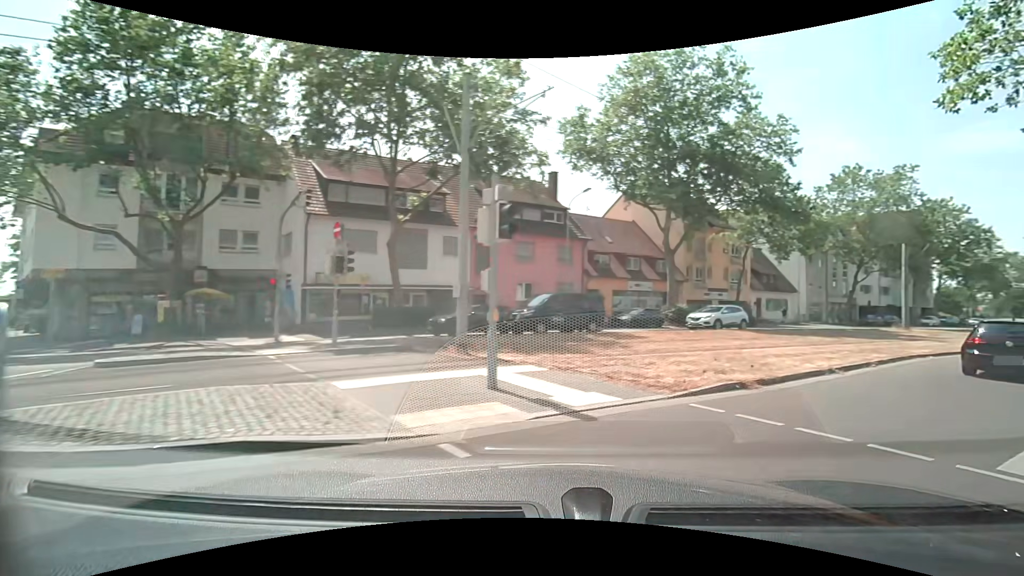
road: residential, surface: asphalt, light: Day
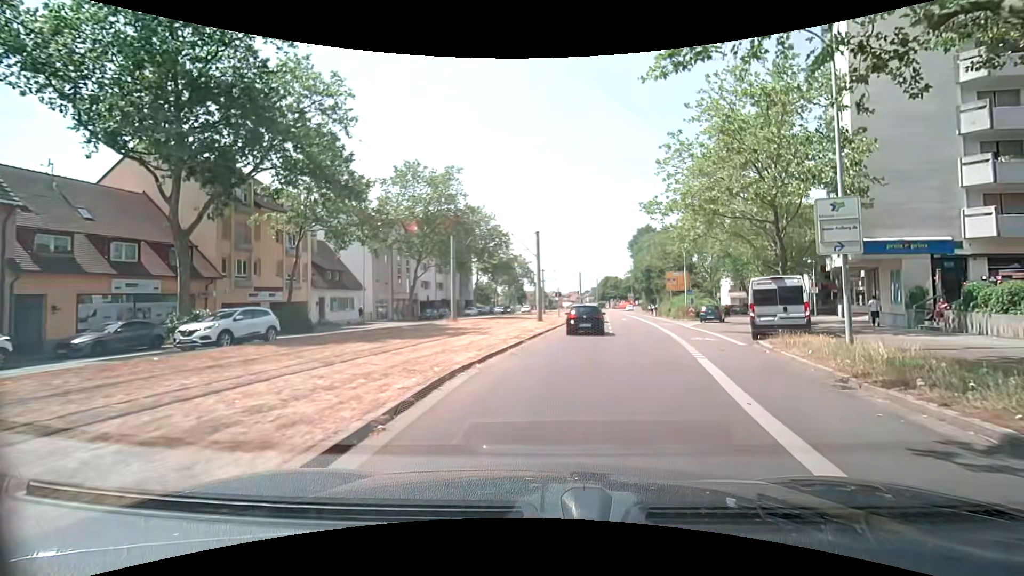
(+5.1, +9.2) m; +48°
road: tertiary
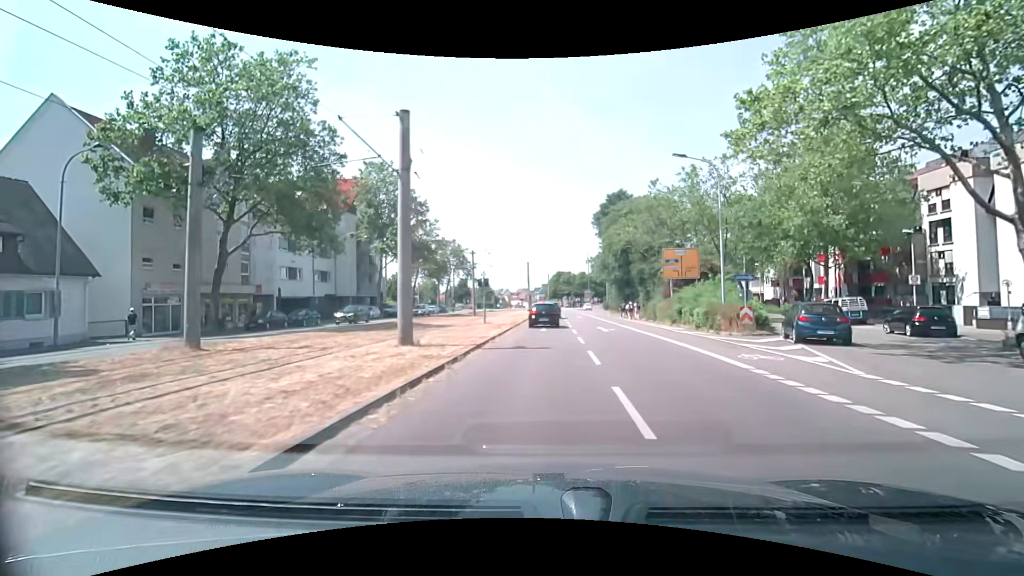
(+2.5, +25.2) m; +6°
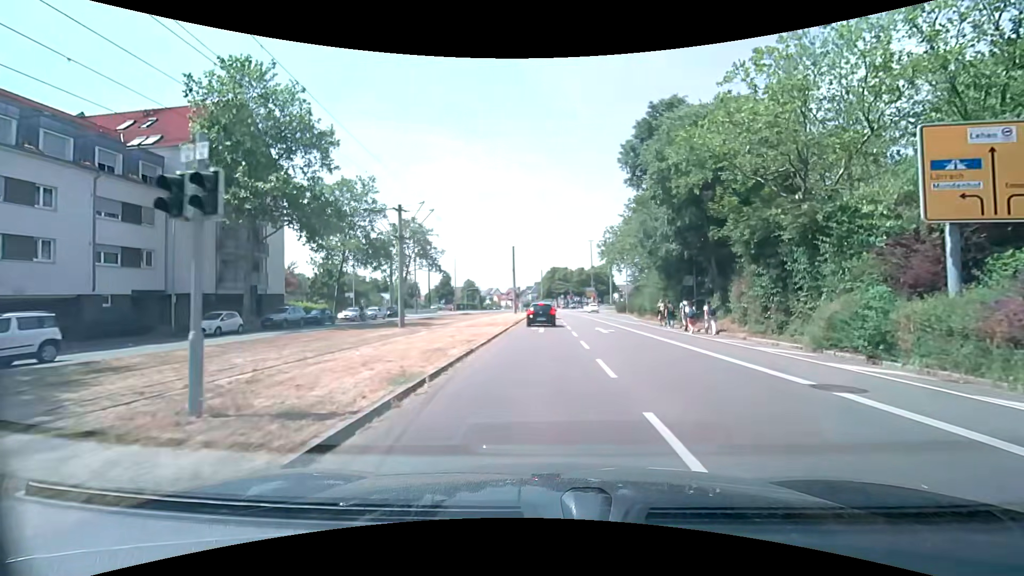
(+0.4, +25.7) m; +1°
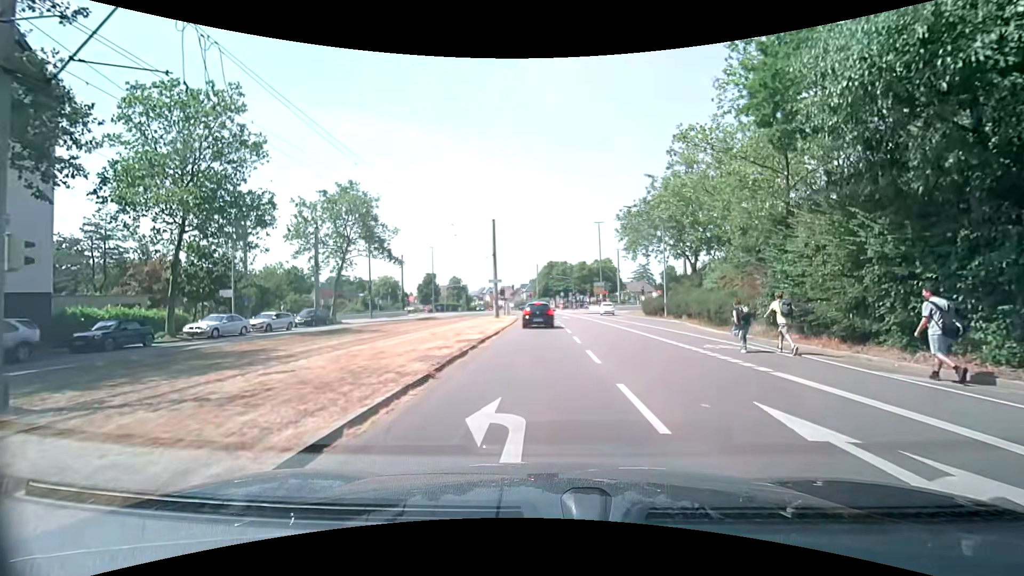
(+0.2, +21.8) m; +1°
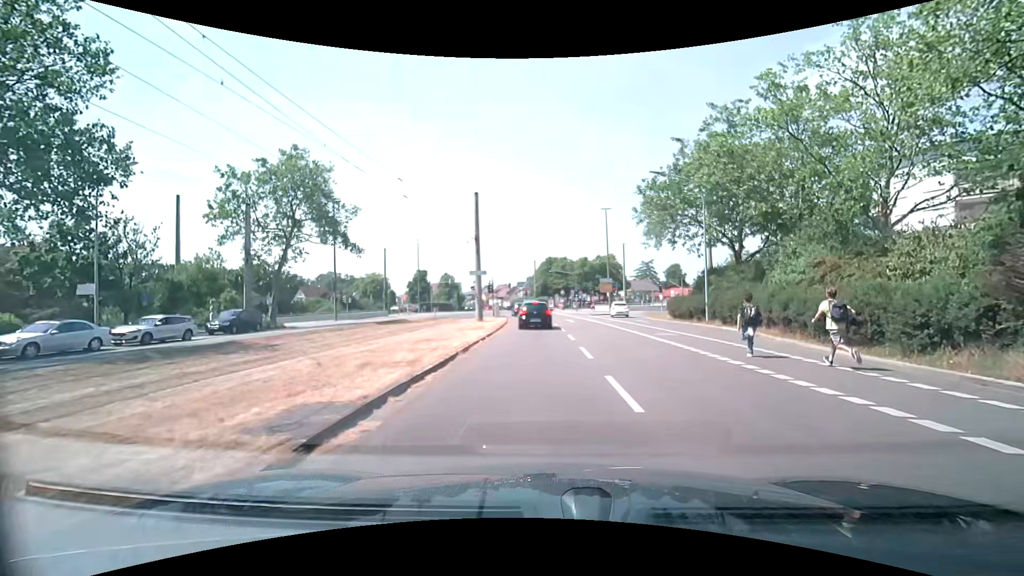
(0.0, +10.9) m; 0°
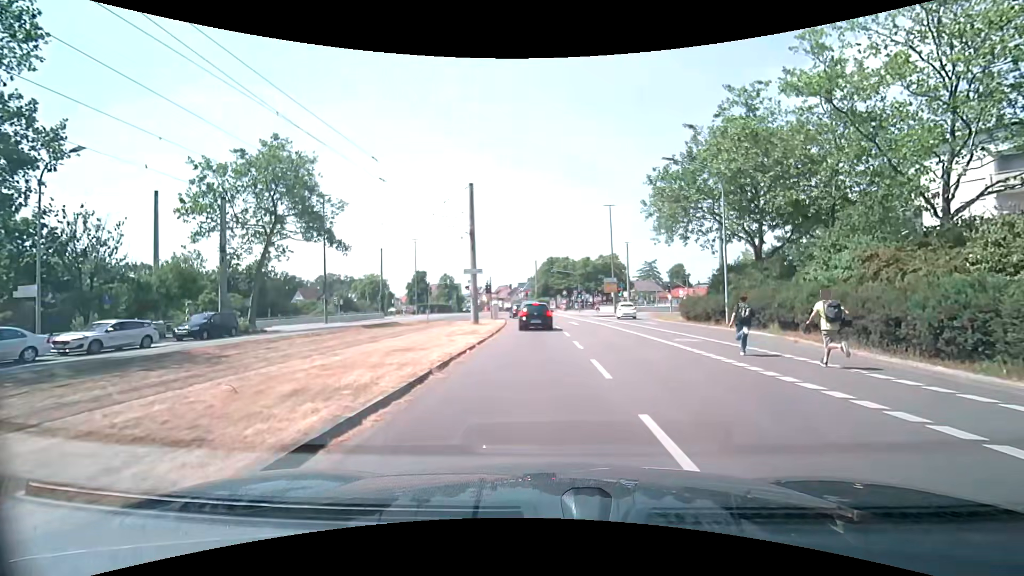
(0.0, +3.1) m; 0°
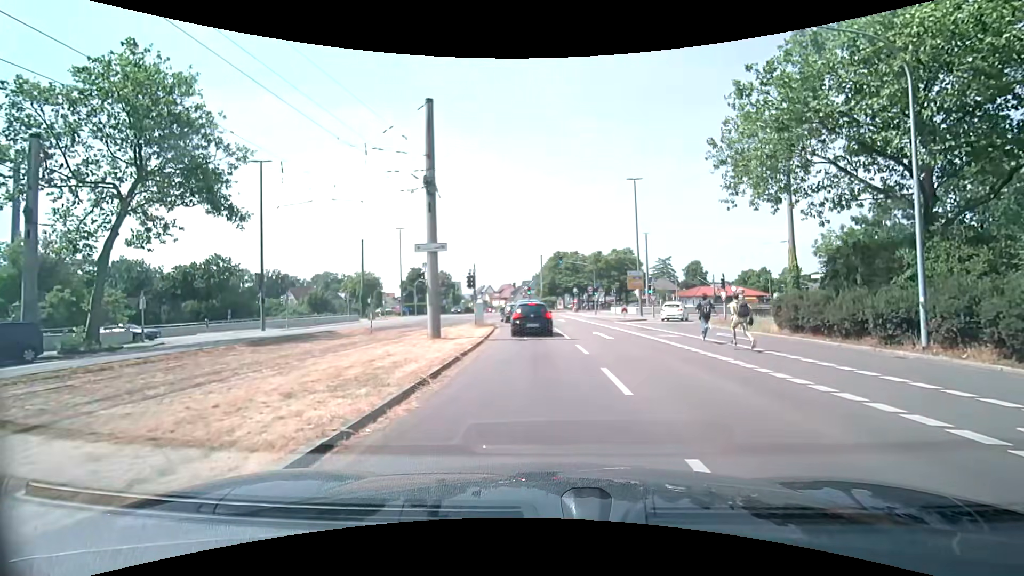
(-0.1, +13.6) m; 0°
(0, +10) (0, +20) (-1, +30) (-2, +40) (-5, +49) (-9, +58) (-16, +66) (-24, +71) (-34, +73) (-44, +73) m
